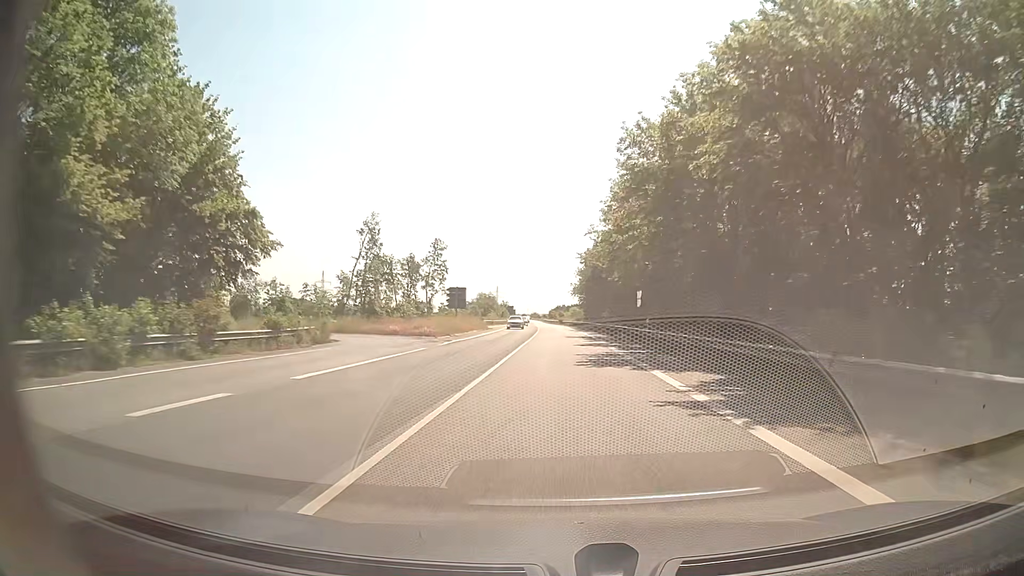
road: secondary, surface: asphalt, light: Day
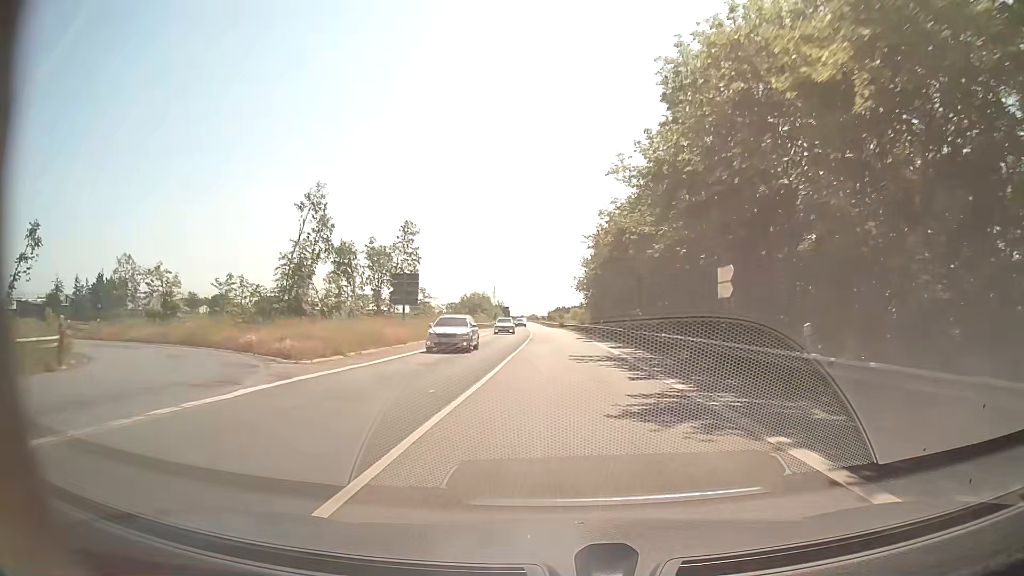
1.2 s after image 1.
(-0.1, +22.6) m; 0°
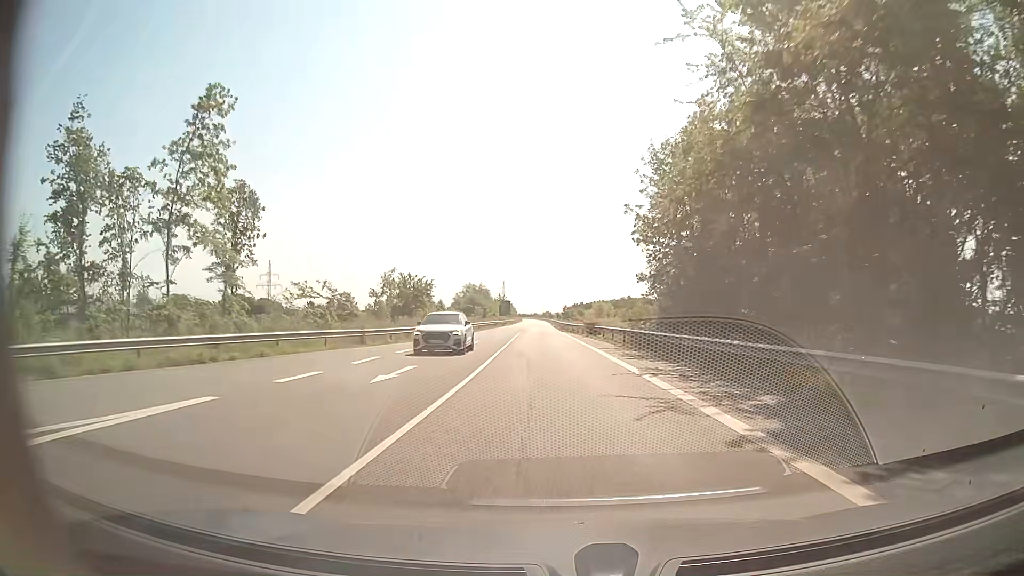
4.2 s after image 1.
(-0.4, +56.6) m; -2°
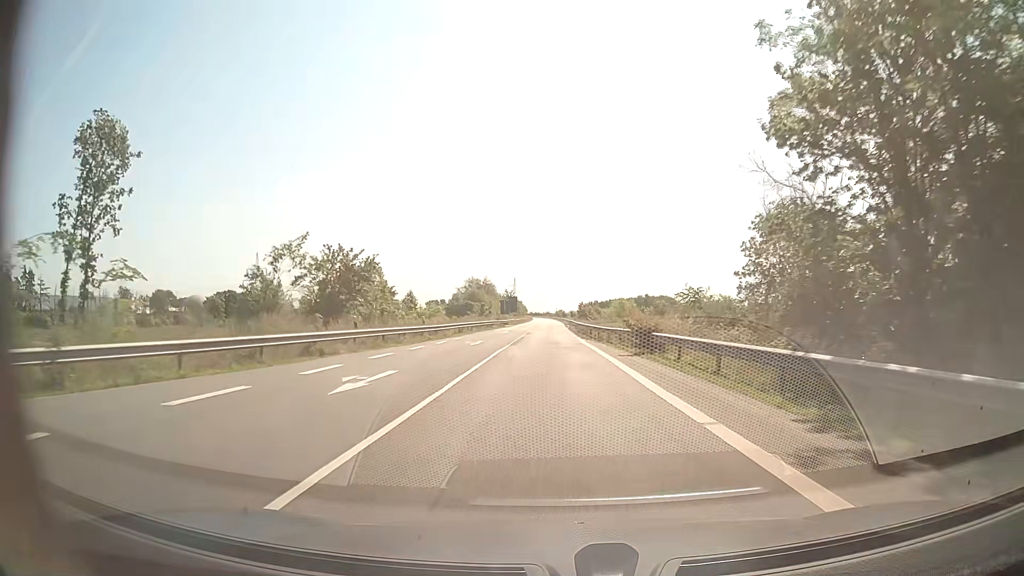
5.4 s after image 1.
(-0.1, +22.6) m; -1°
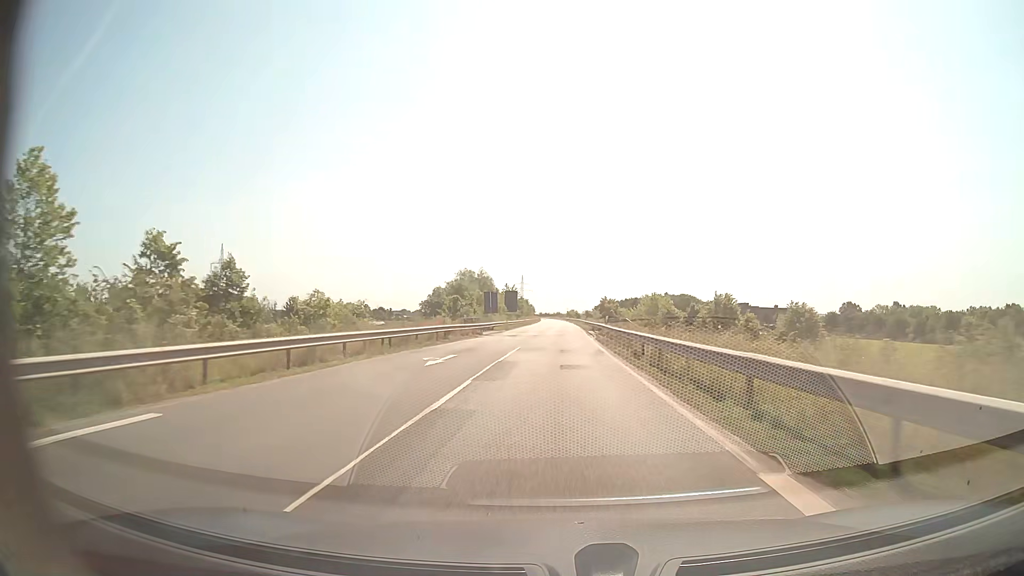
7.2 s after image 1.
(-0.4, +34.0) m; -1°
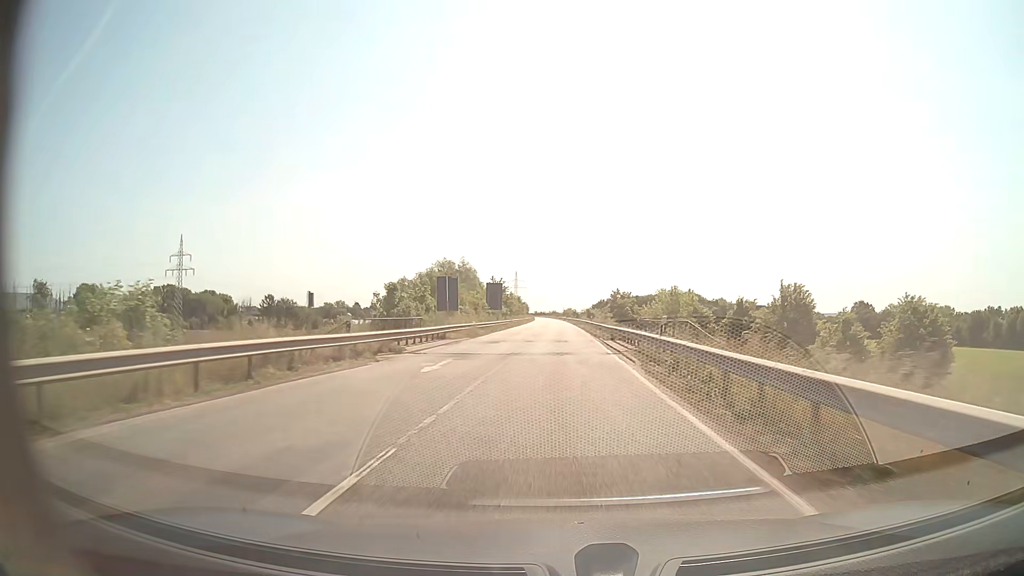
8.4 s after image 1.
(0.0, +22.6) m; 0°
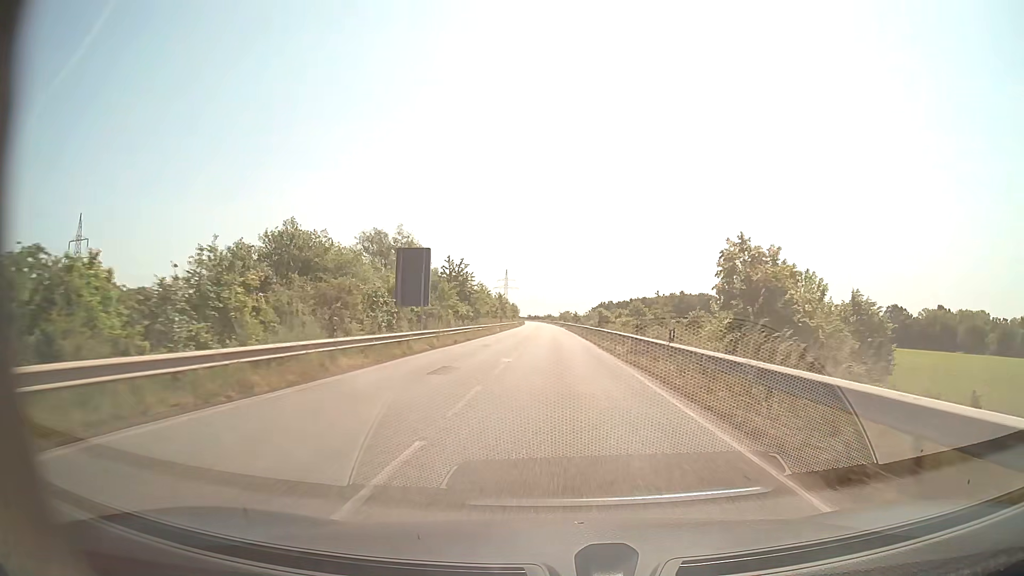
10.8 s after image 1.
(+0.1, +45.2) m; 0°
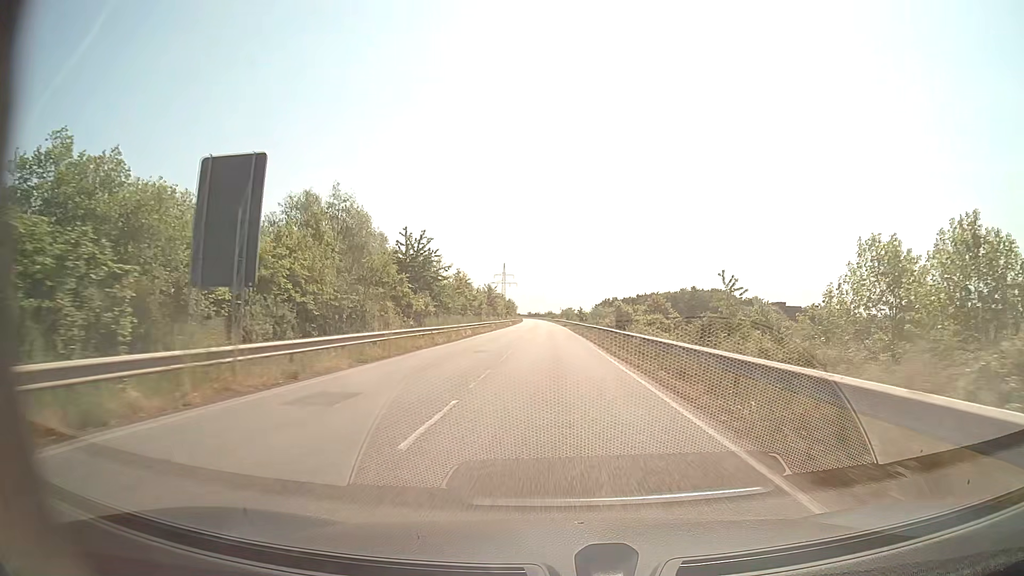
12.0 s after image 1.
(0.0, +22.6) m; 0°
(0, +10) (0, +20) (0, +30) (0, +40) (0, +50) (-1, +60) (-1, +70) (-1, +80) (-1, +90) (-1, +100) m
